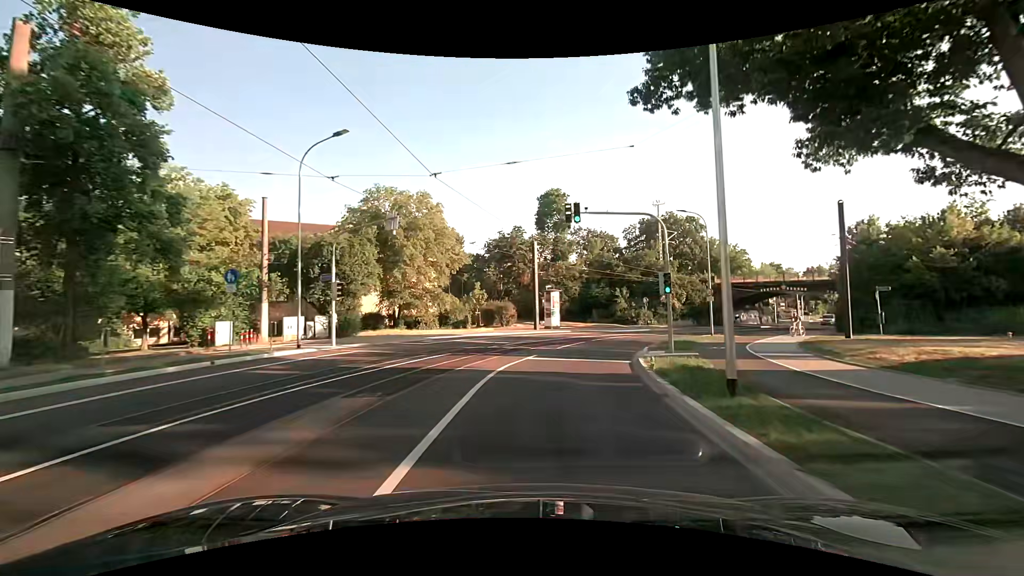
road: secondary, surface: asphalt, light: Day
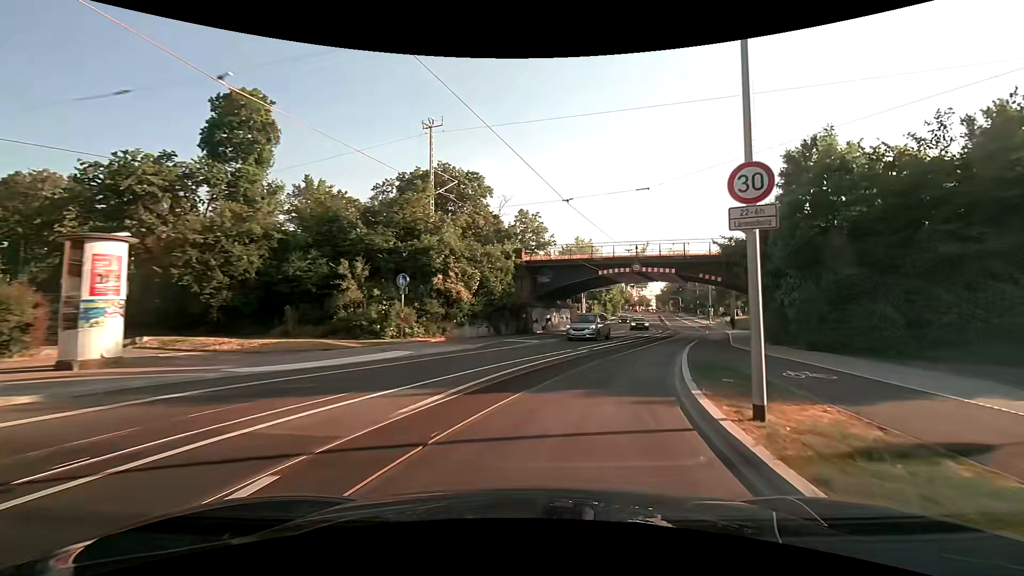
(+6.3, +31.6) m; +27°
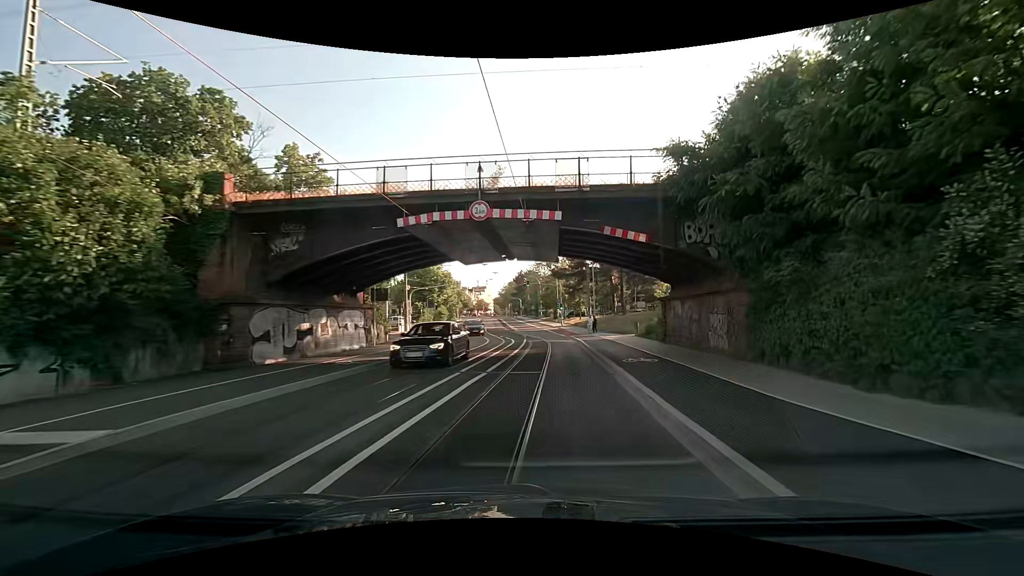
(+3.4, +18.8) m; +18°
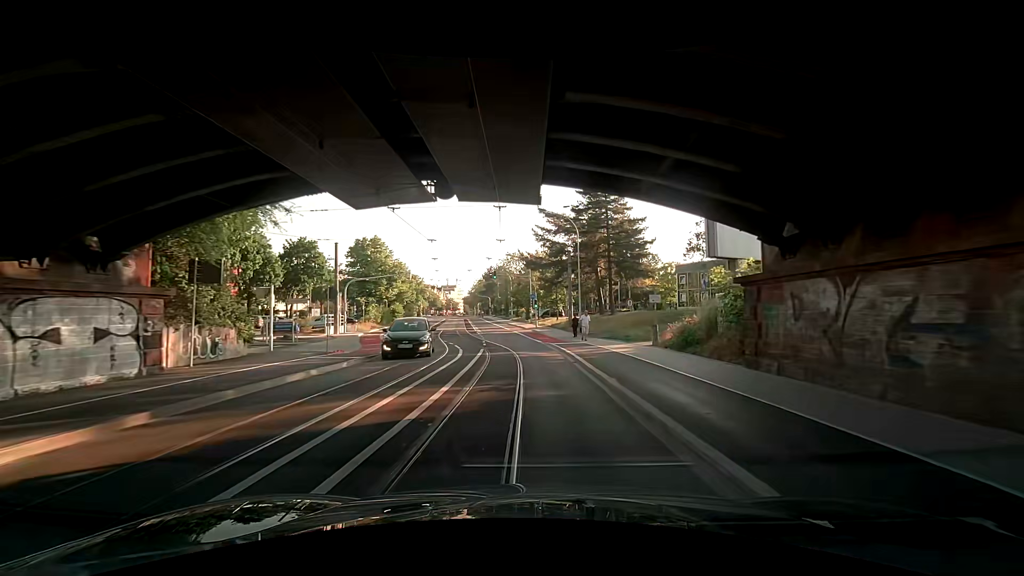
(+0.5, +12.9) m; +3°
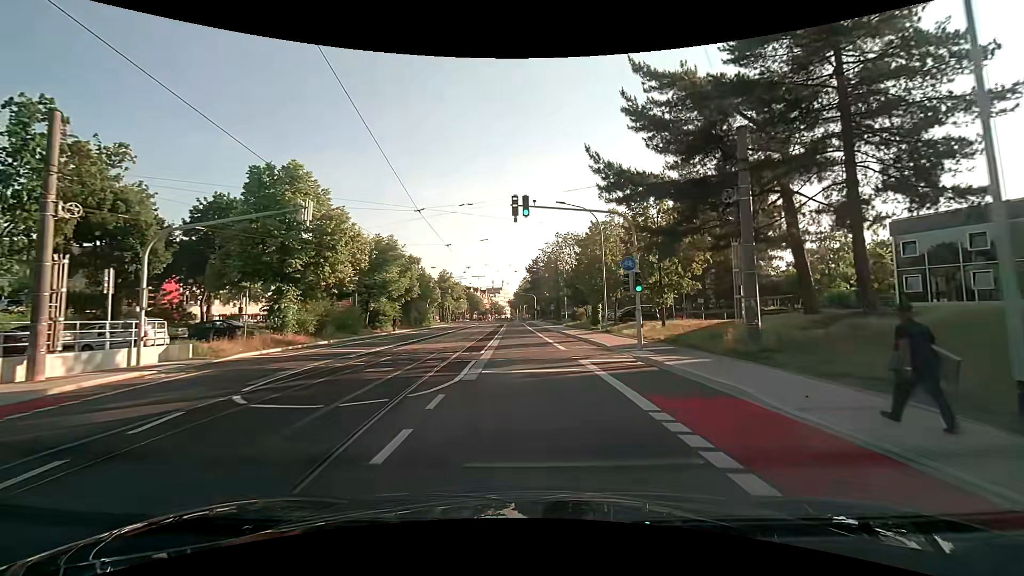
(-0.8, +33.1) m; -5°
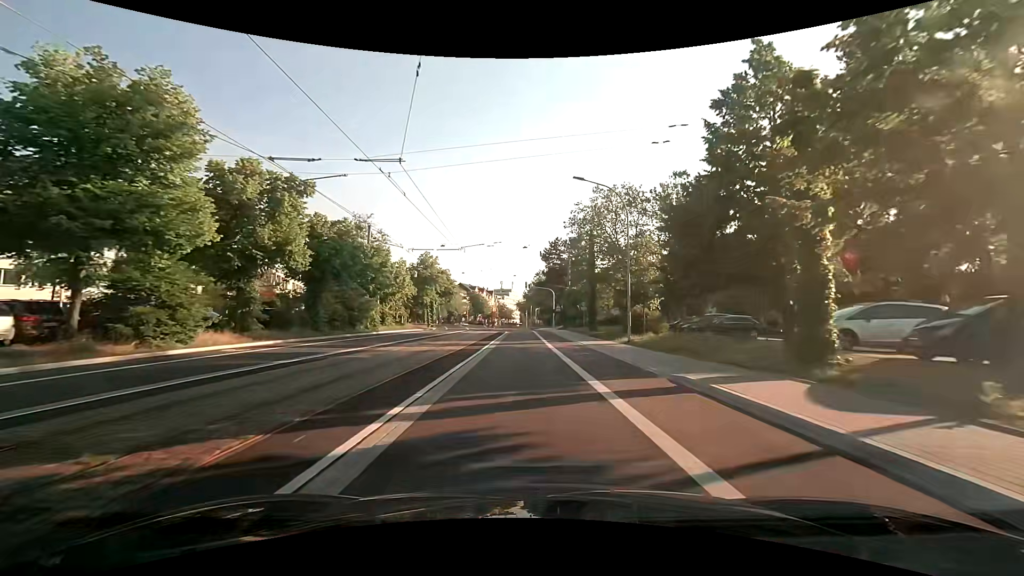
(-0.4, +34.1) m; -1°
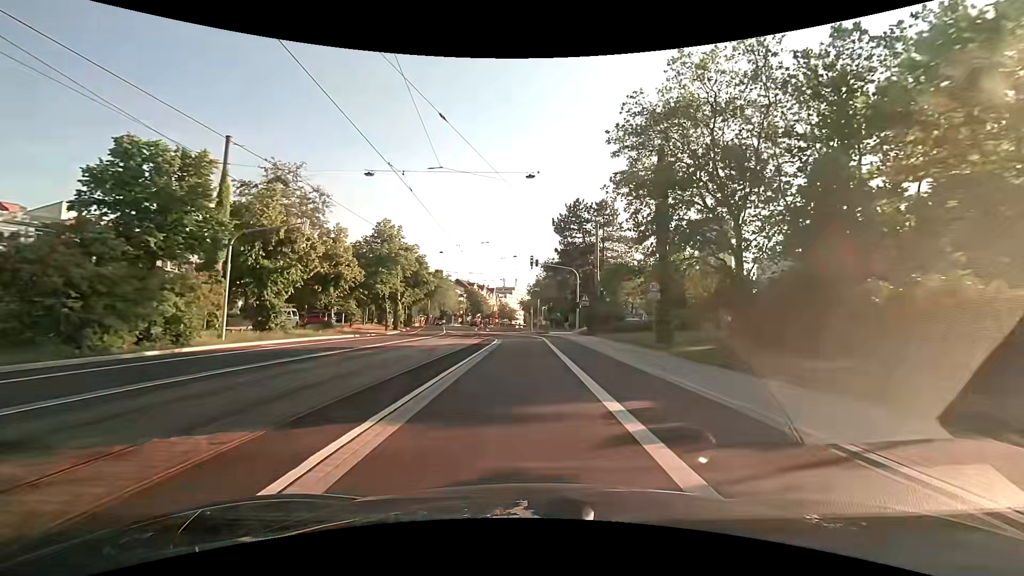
(-0.4, +27.2) m; -1°
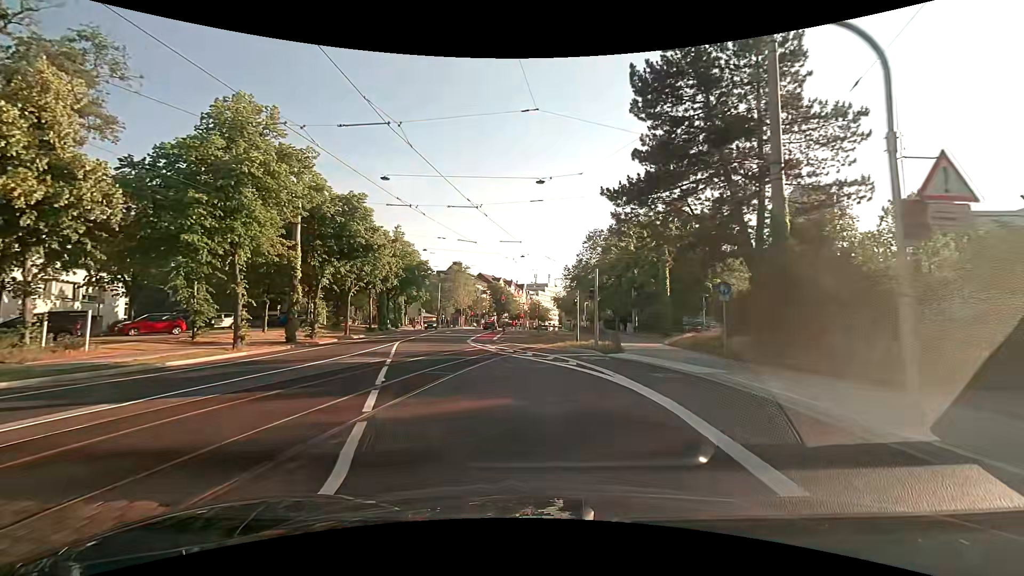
(-0.3, +33.4) m; -4°
(-1, +10) (-2, +20) (-4, +30) (-6, +40) (-6, +49) (-7, +59) (-7, +69) (-7, +79) (-7, +89) (-6, +99) m
